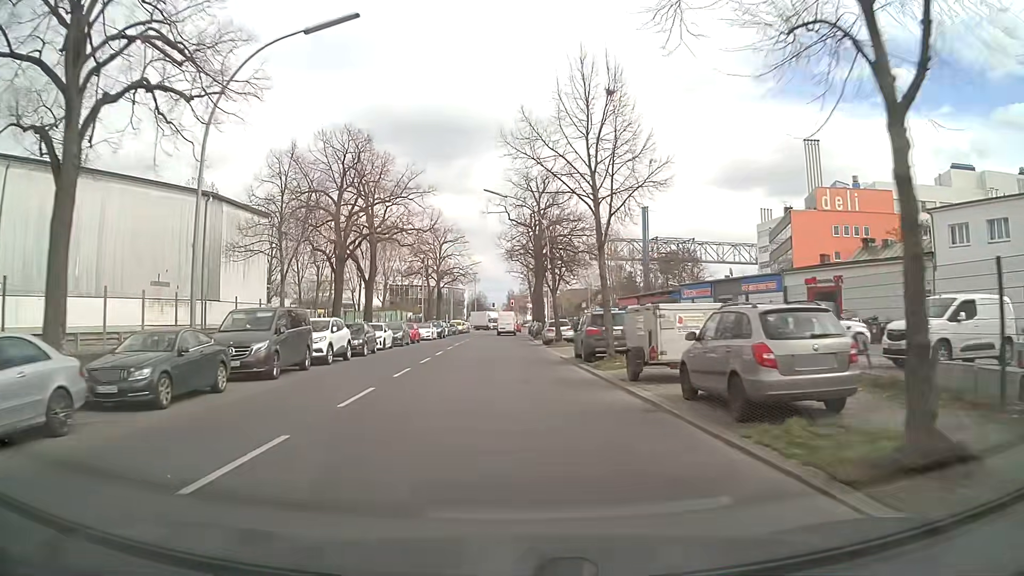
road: tertiary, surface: asphalt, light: Day
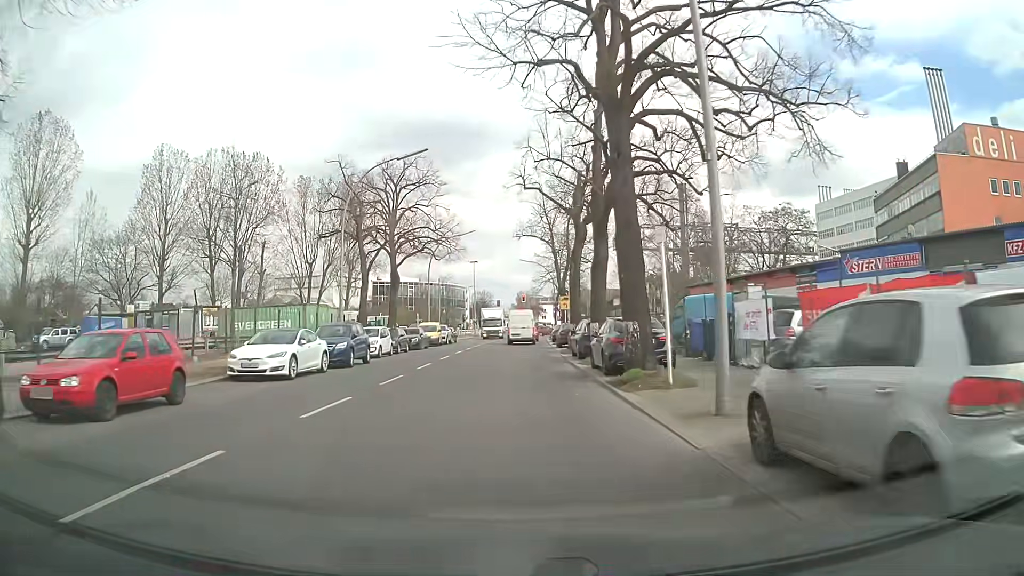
(-0.6, +37.1) m; -1°
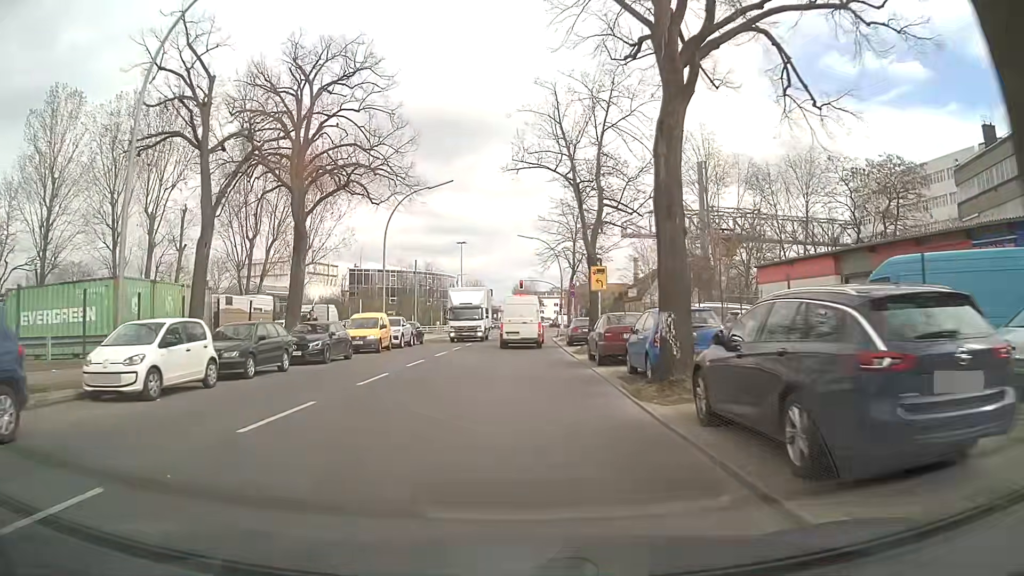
(0.0, +20.0) m; -1°
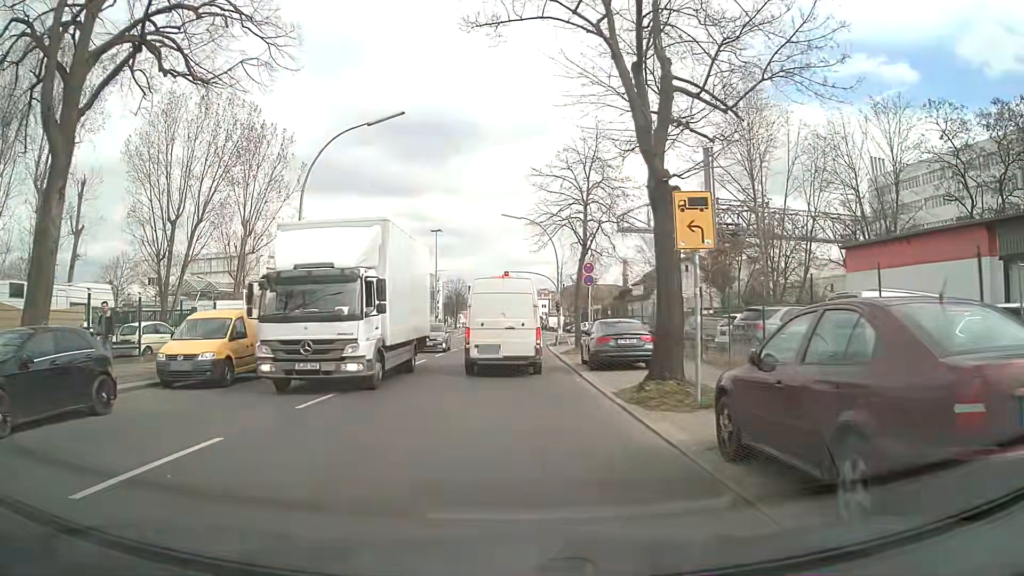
(+0.4, +14.7) m; +2°
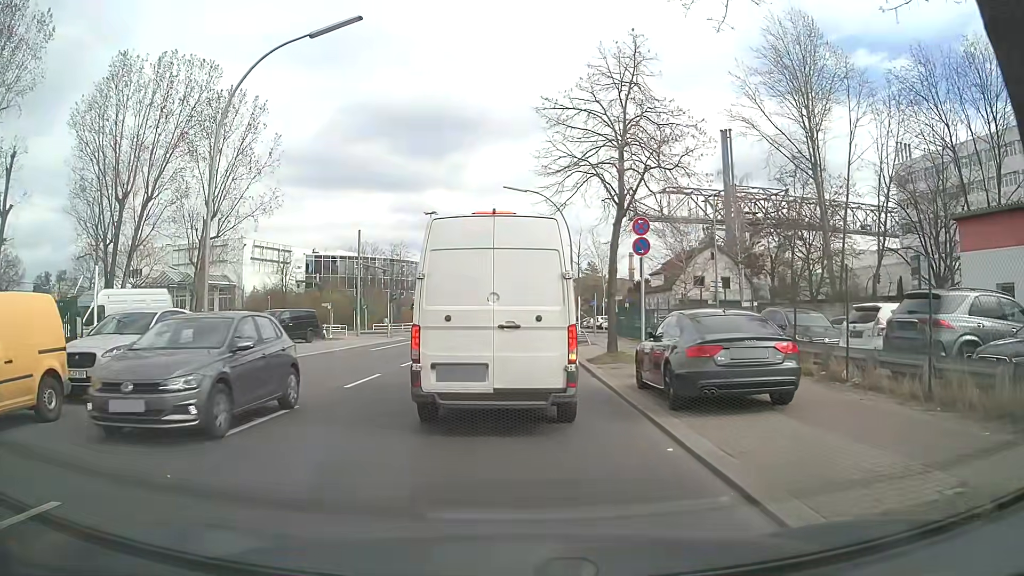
(-0.1, +8.9) m; +1°
